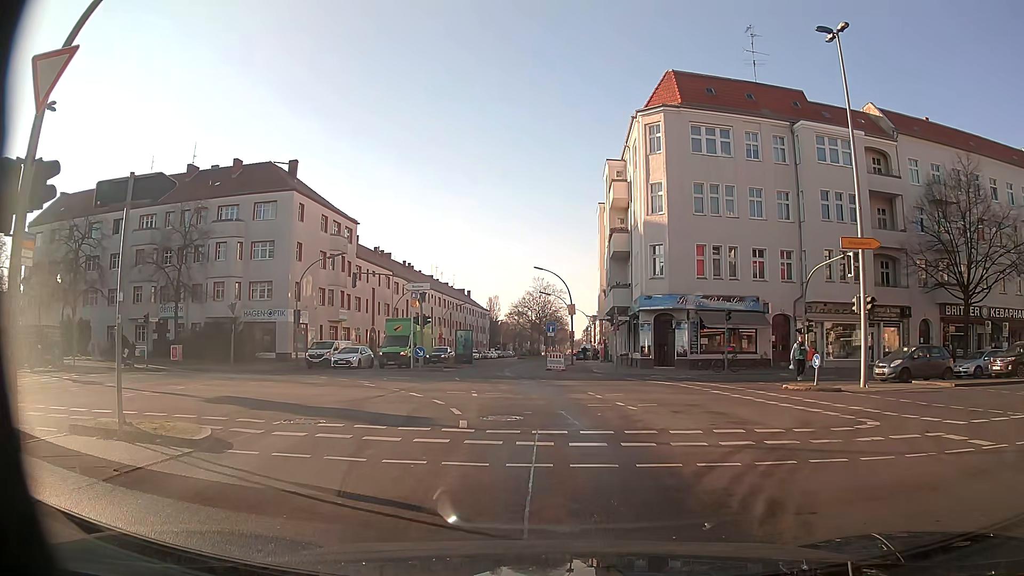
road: secondary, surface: asphalt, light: Day
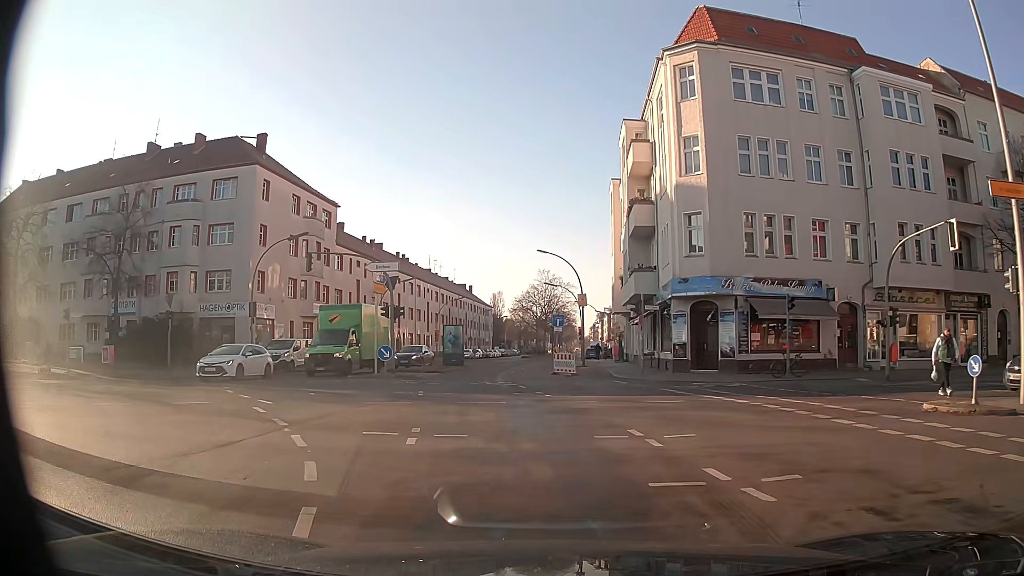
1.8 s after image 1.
(+0.2, +9.2) m; 0°
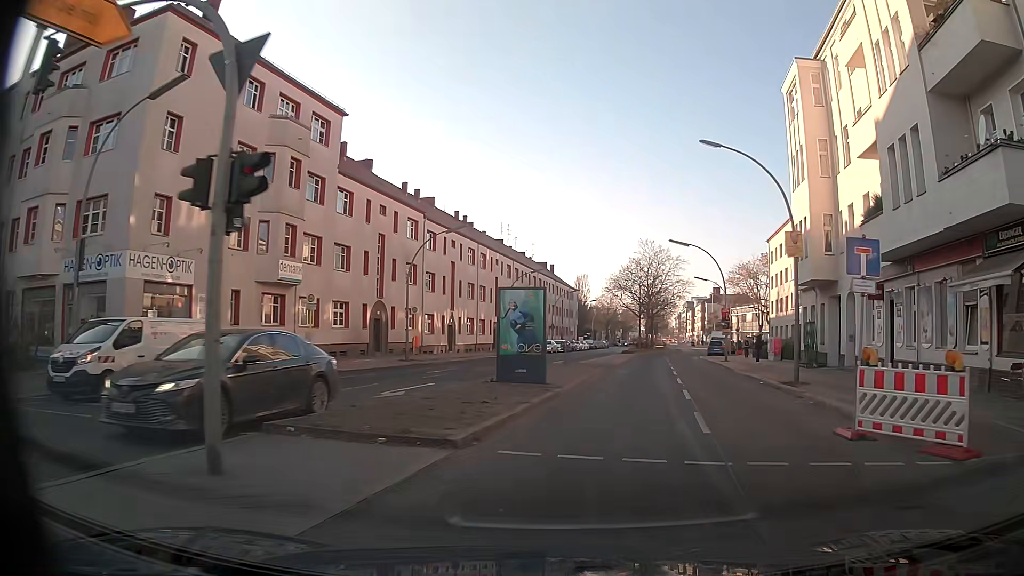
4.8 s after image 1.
(-2.8, +24.6) m; -7°
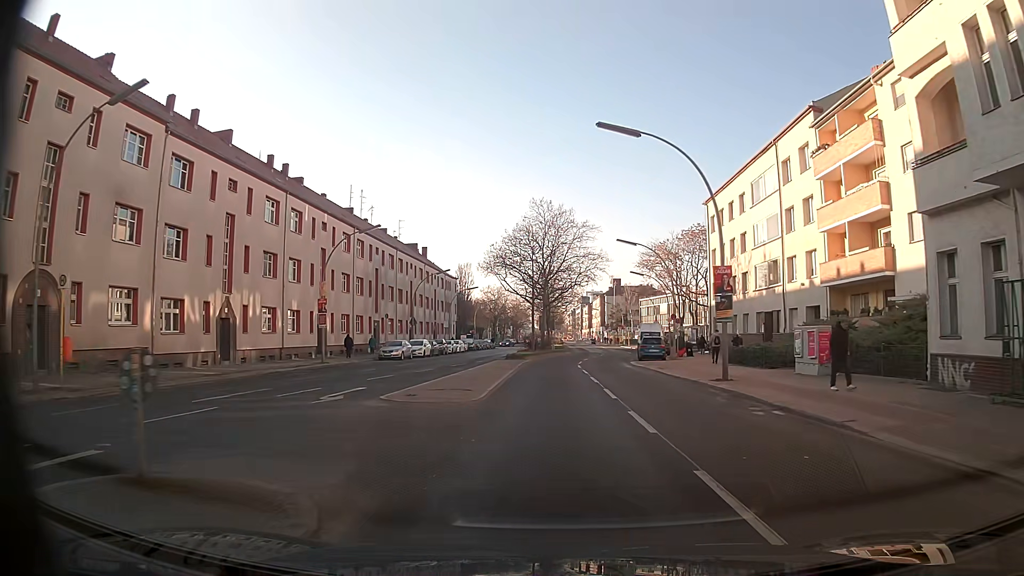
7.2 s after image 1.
(+3.0, +24.2) m; +10°
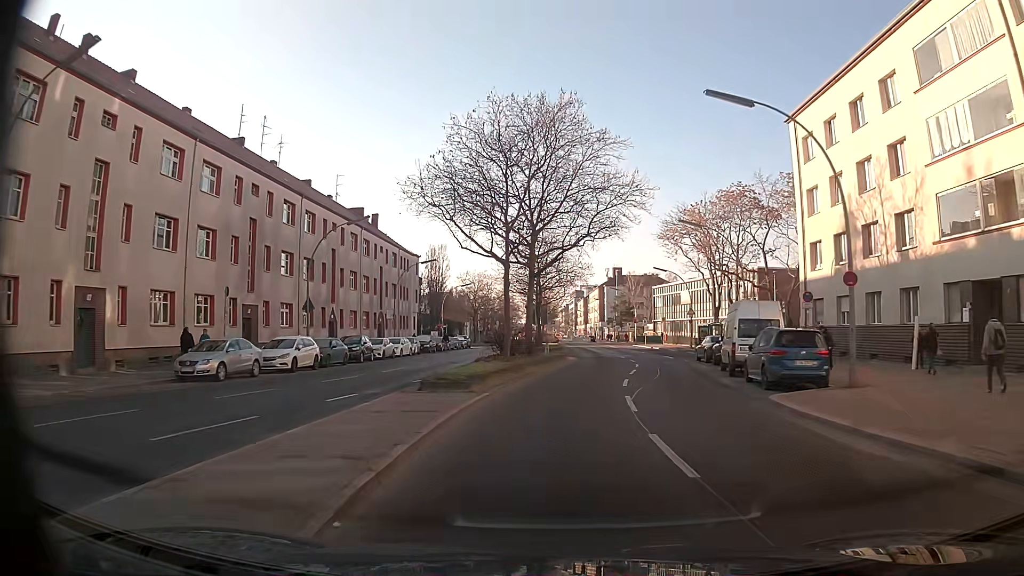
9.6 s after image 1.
(0.0, +27.4) m; 0°
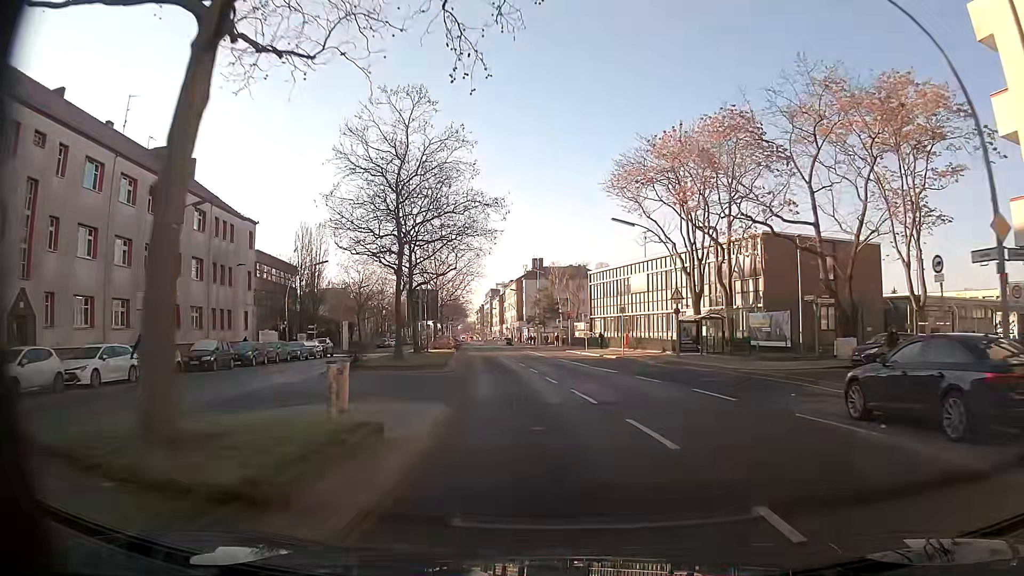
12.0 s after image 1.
(+1.9, +28.3) m; +6°
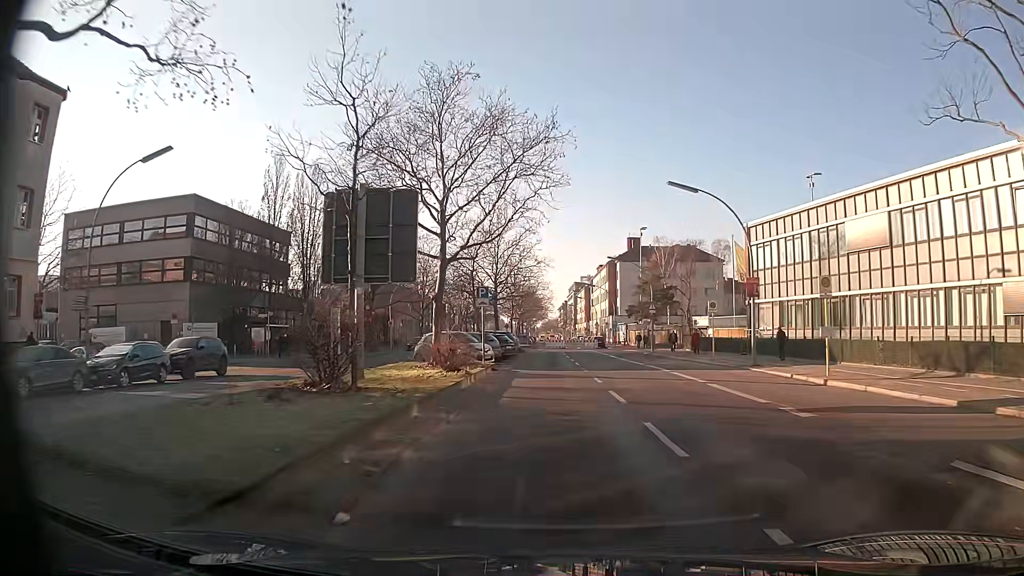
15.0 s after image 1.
(-2.1, +36.4) m; -4°
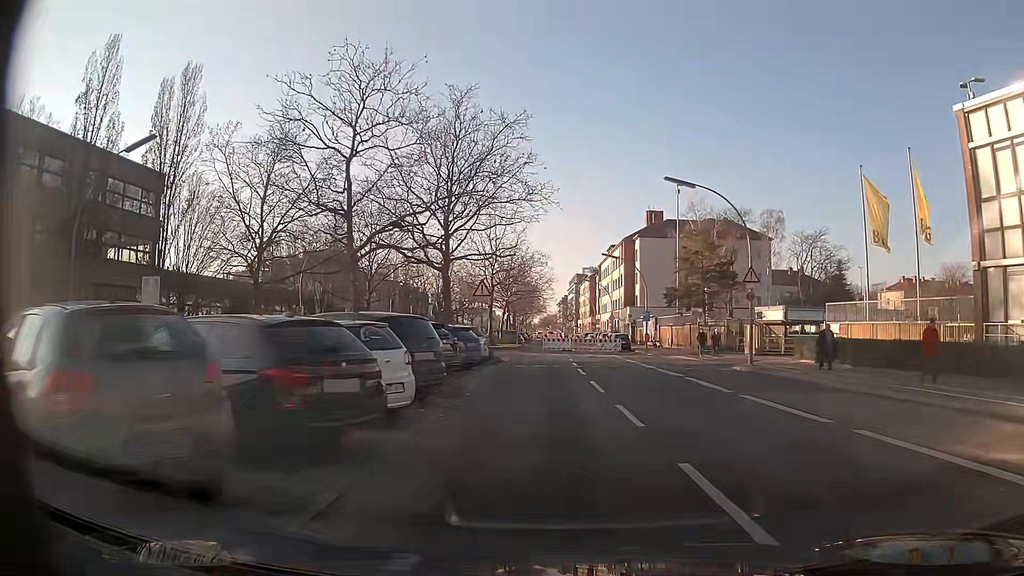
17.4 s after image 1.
(-0.6, +27.6) m; -1°
